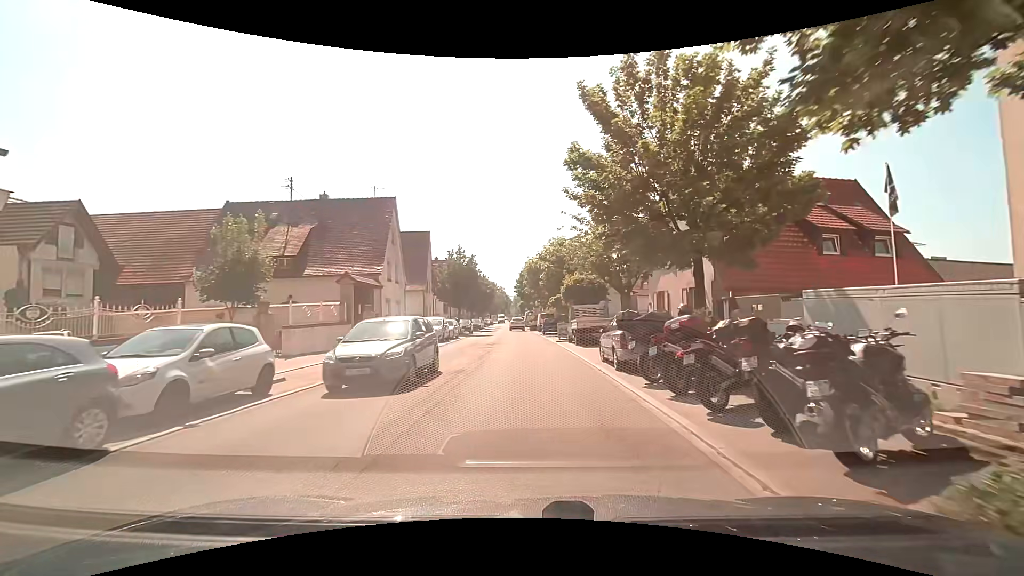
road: residential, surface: paving_stones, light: Day
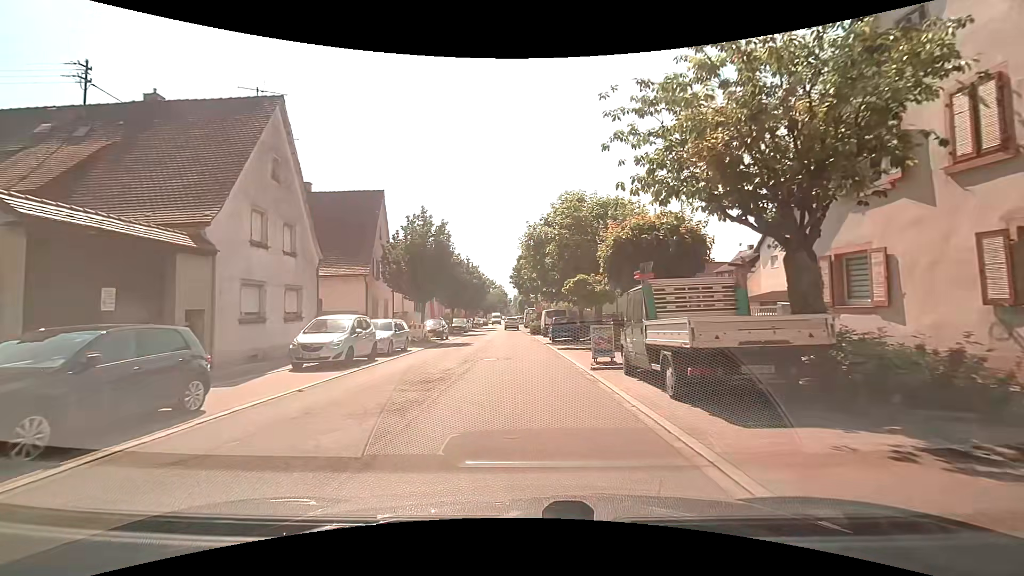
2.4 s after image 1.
(+0.3, +16.7) m; +1°
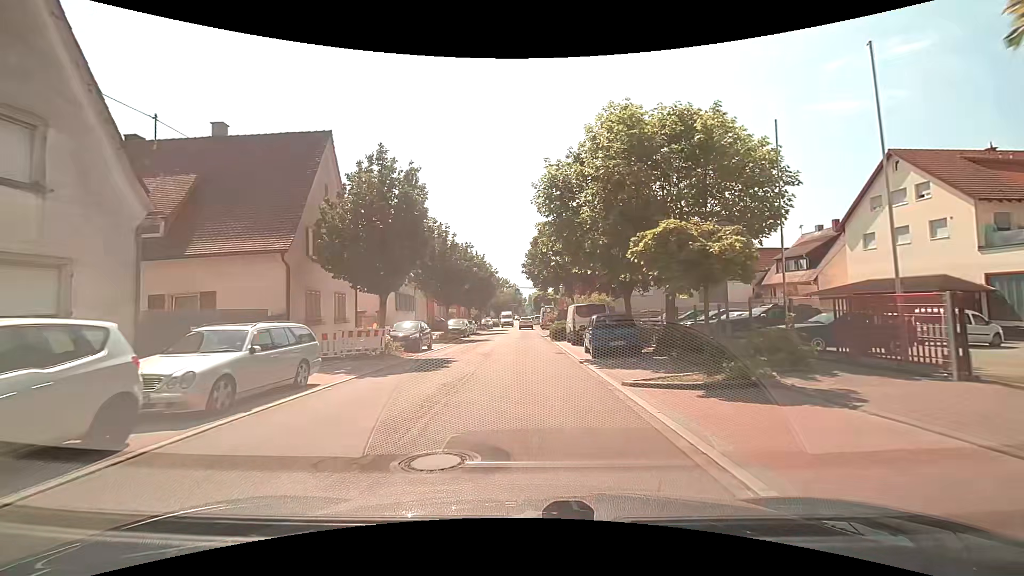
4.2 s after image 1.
(-0.2, +11.9) m; -1°
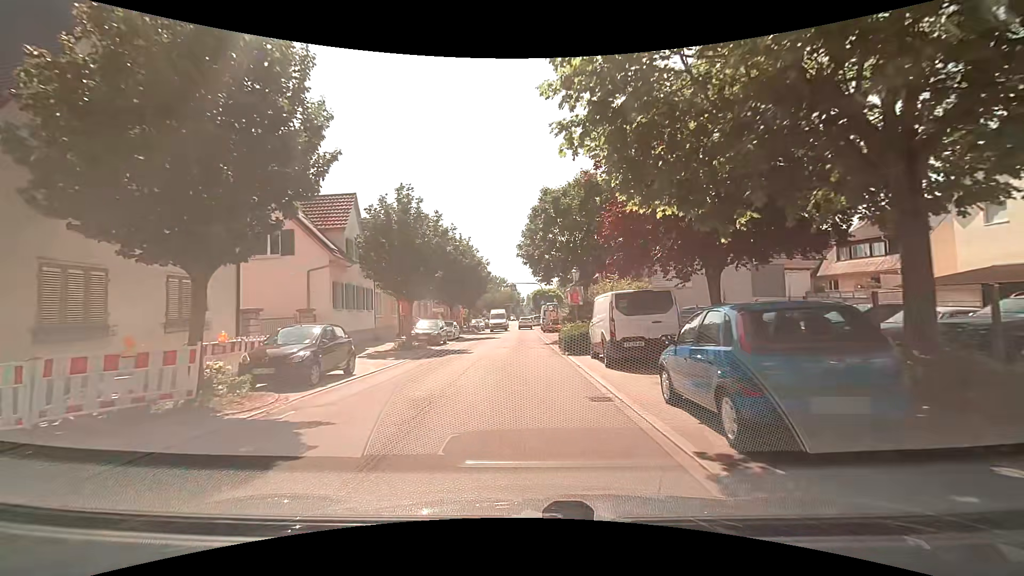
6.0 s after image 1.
(0.0, +11.3) m; -1°
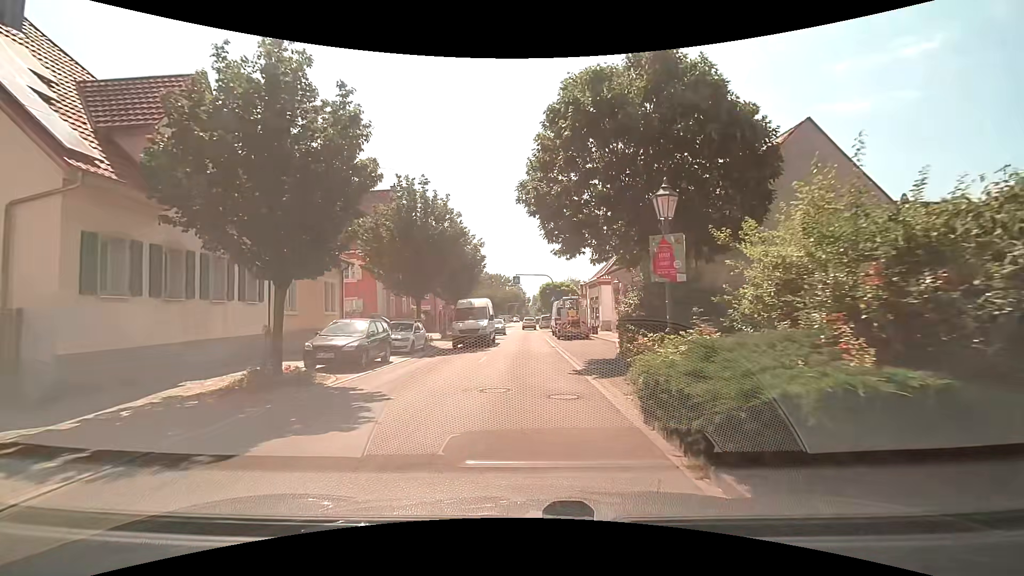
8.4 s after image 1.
(+0.2, +14.5) m; 0°
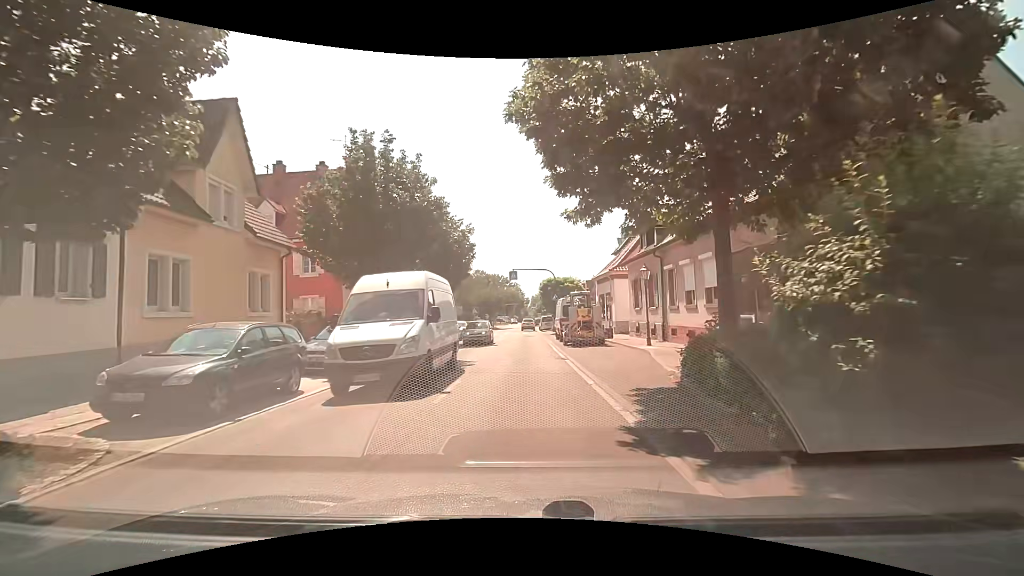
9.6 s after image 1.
(0.0, +7.1) m; +1°
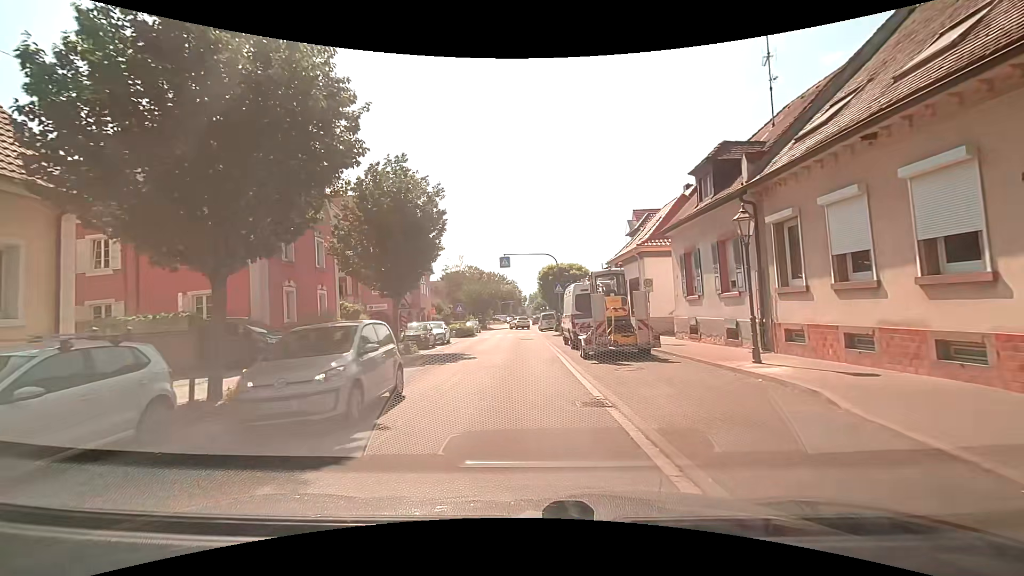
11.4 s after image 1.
(-0.1, +10.4) m; 0°
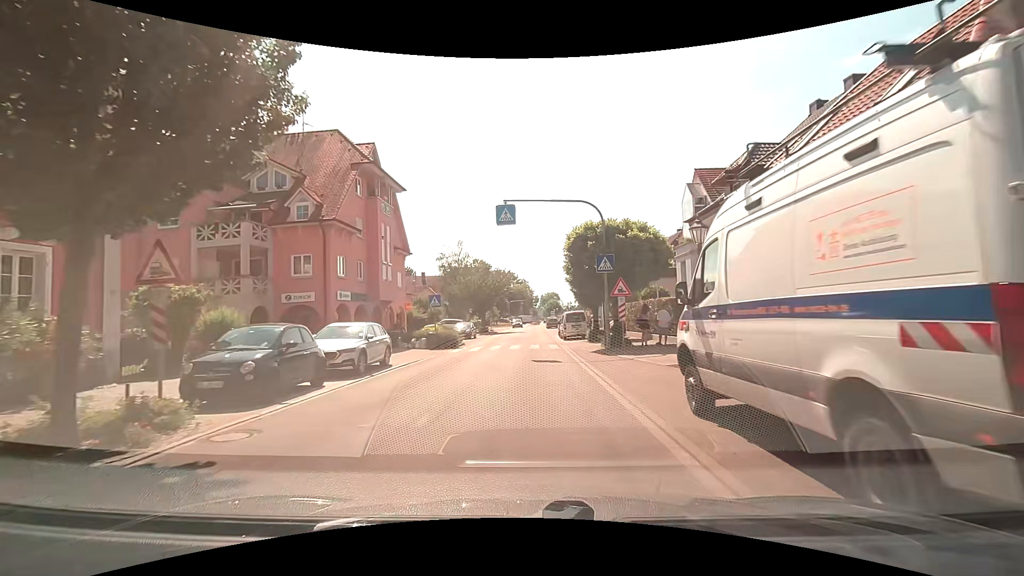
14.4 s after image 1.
(-0.8, +17.8) m; -2°
(0, +10) (0, +20) (0, +30) (0, +40) (0, +50) (0, +60) (0, +70) (0, +80) (+1, +90) (+2, +100) m
